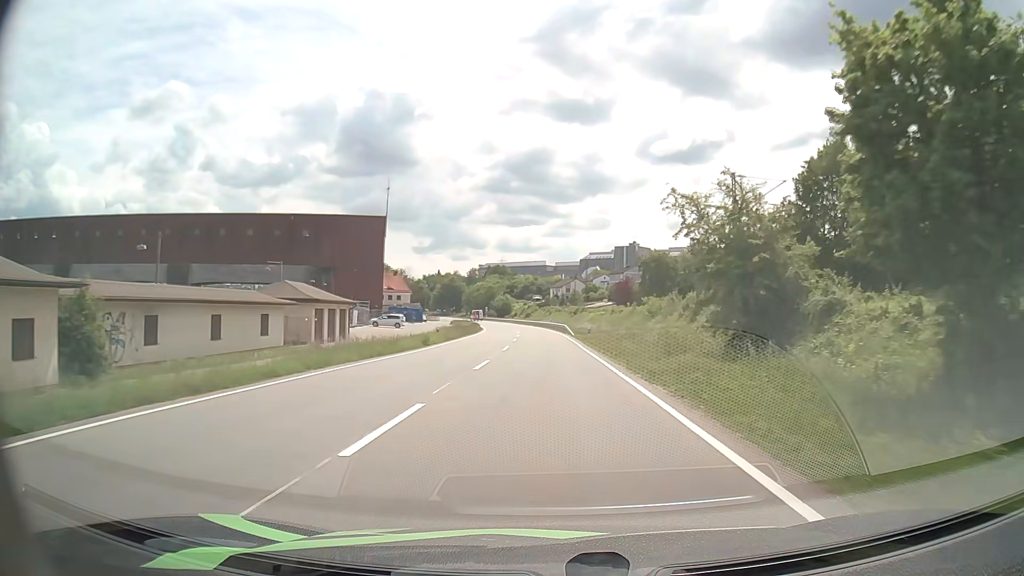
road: primary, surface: asphalt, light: Day
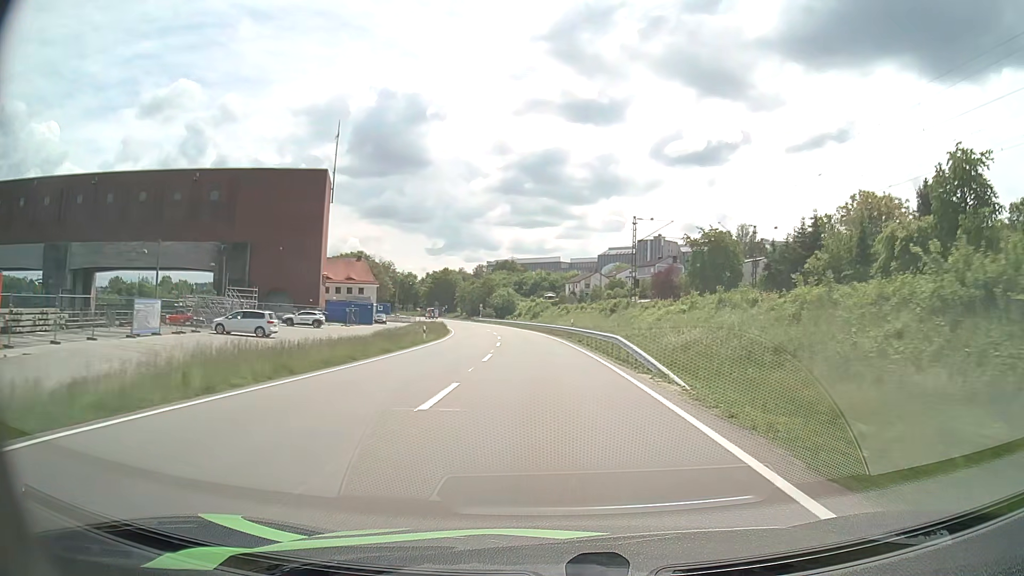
(-0.3, +44.4) m; -1°
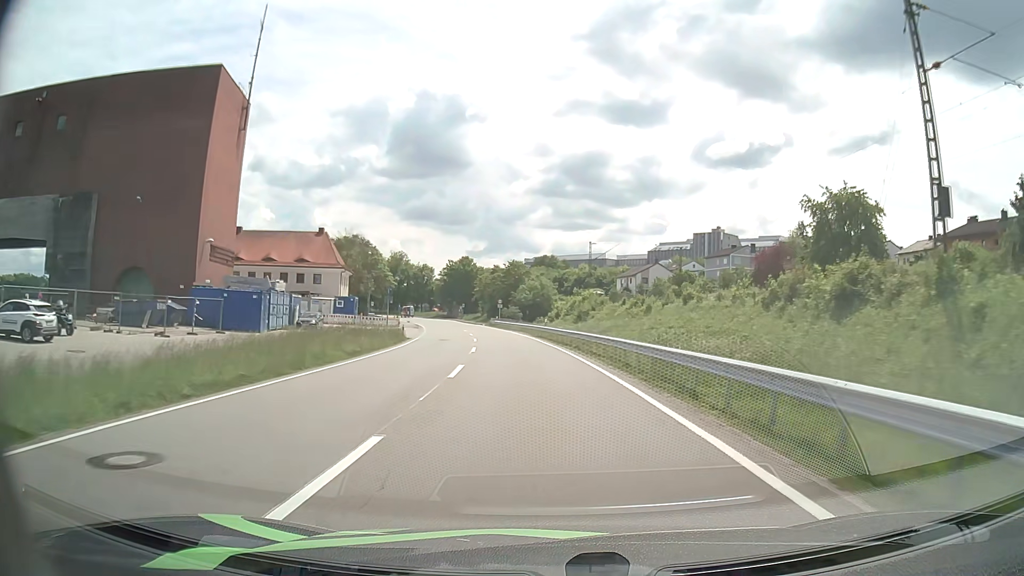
(-1.3, +42.6) m; -3°
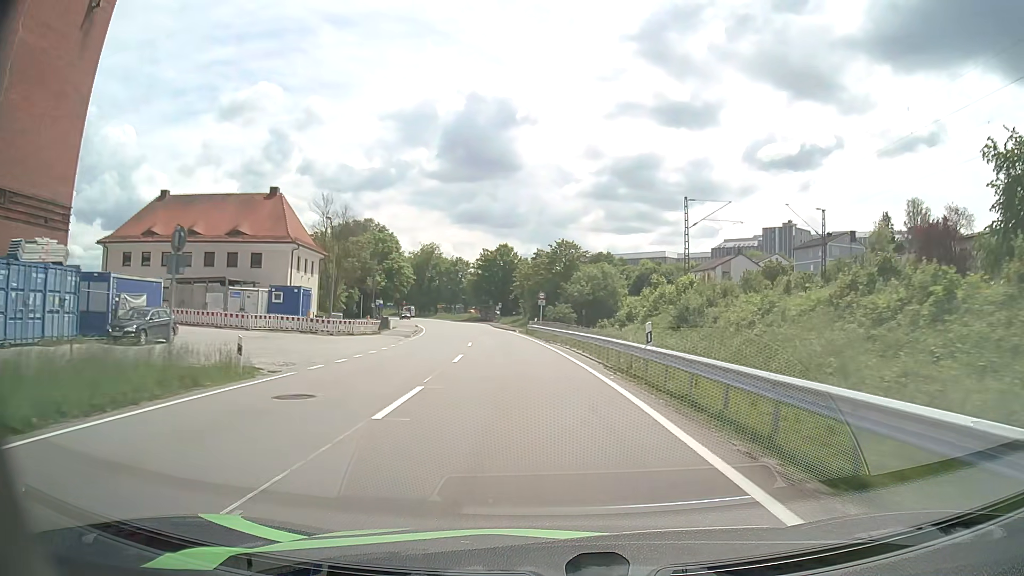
(-1.2, +30.6) m; -5°
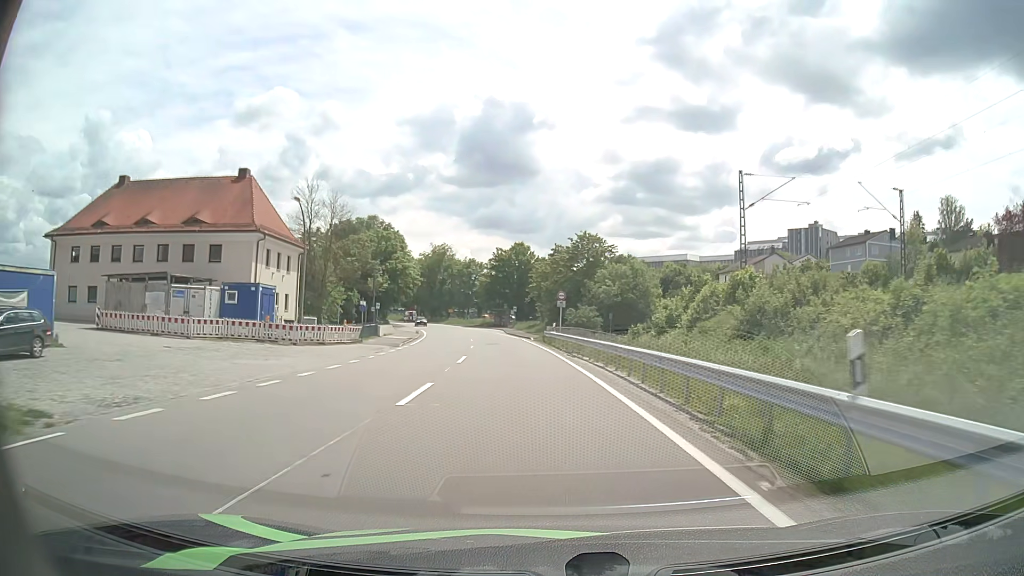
(-0.1, +10.0) m; -1°
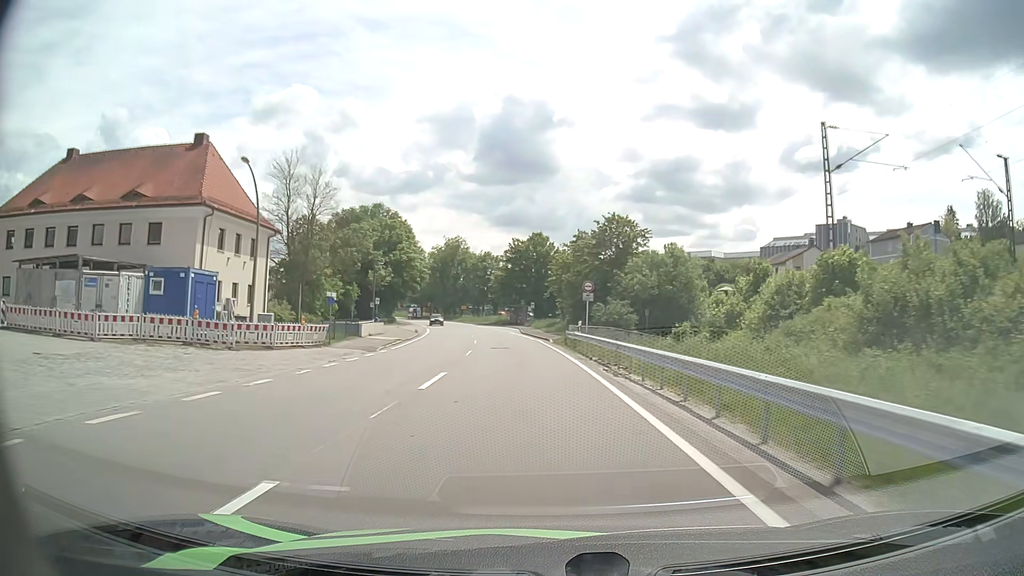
(-0.1, +9.9) m; -2°
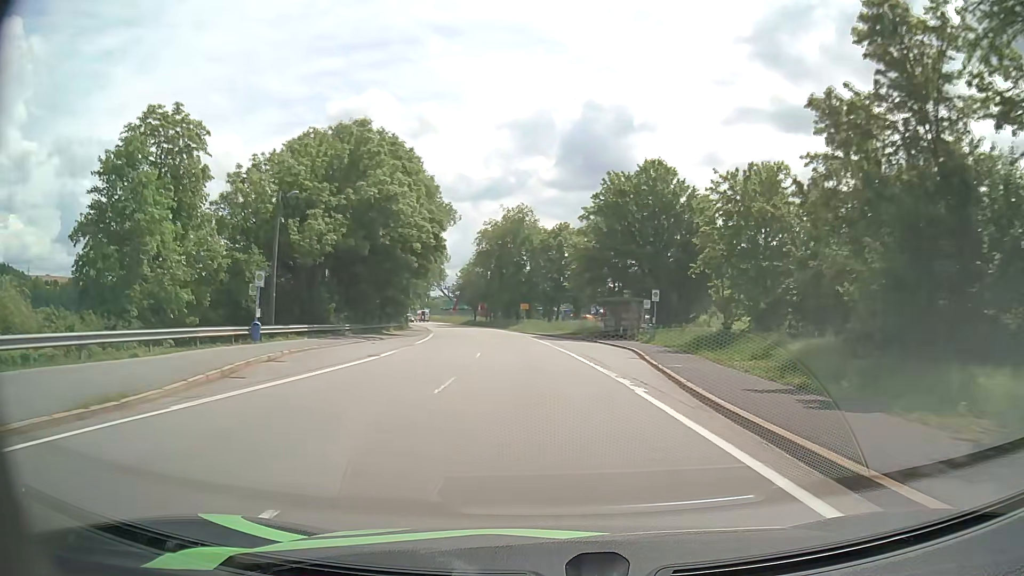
(-3.3, +48.9) m; -7°
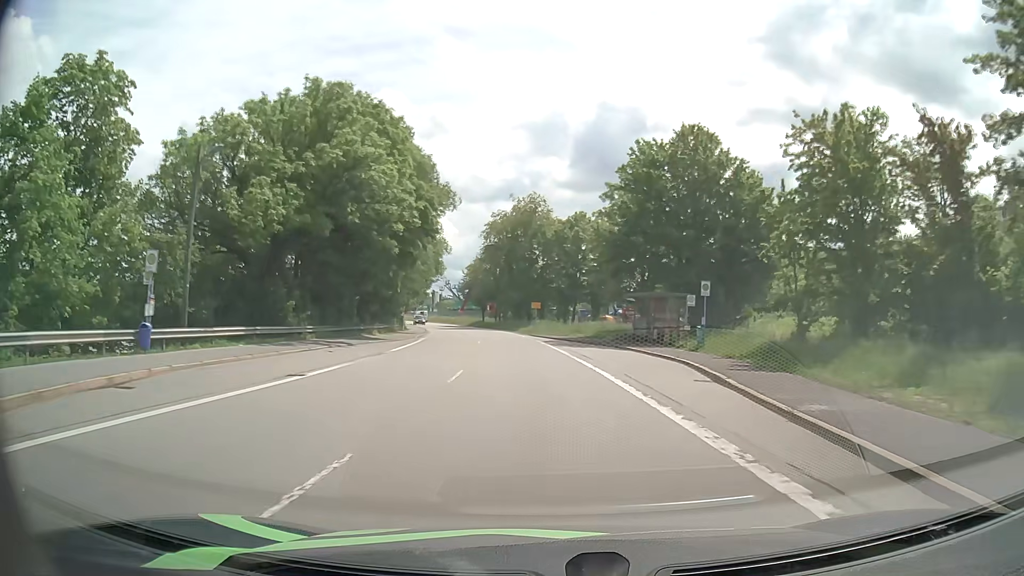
(-0.1, +9.9) m; -1°
(0, +10) (0, +20) (-1, +30) (-2, +40) (-3, +50) (-4, +60) (-6, +70) (-8, +79) (-10, +89) (-12, +99) m
